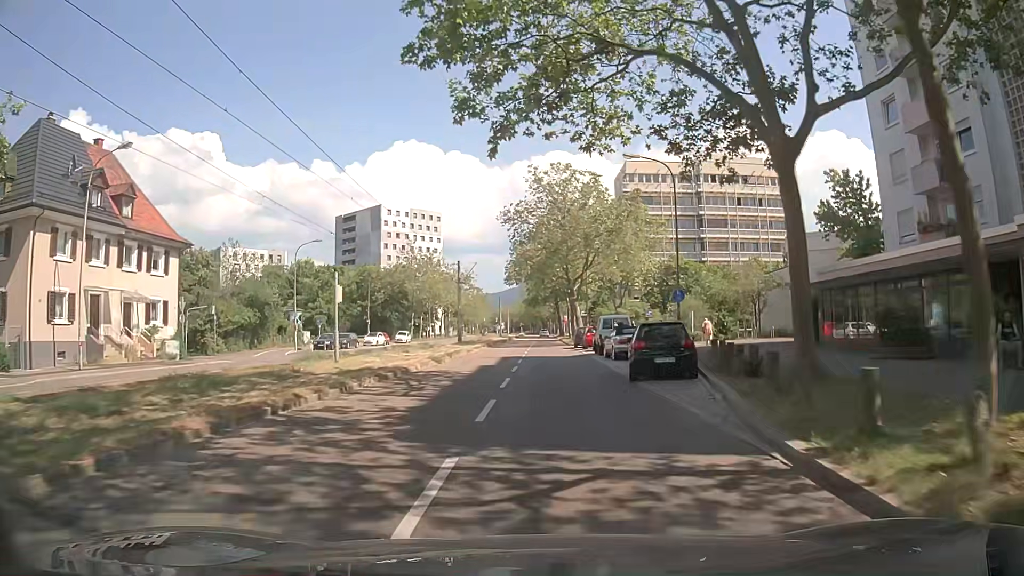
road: tertiary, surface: asphalt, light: Day
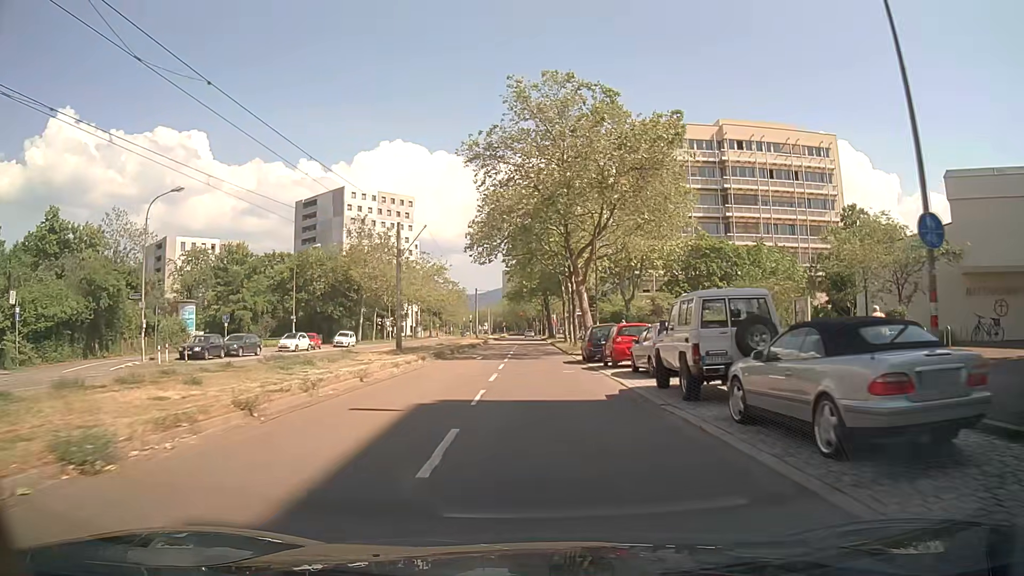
(+0.3, +21.8) m; +1°
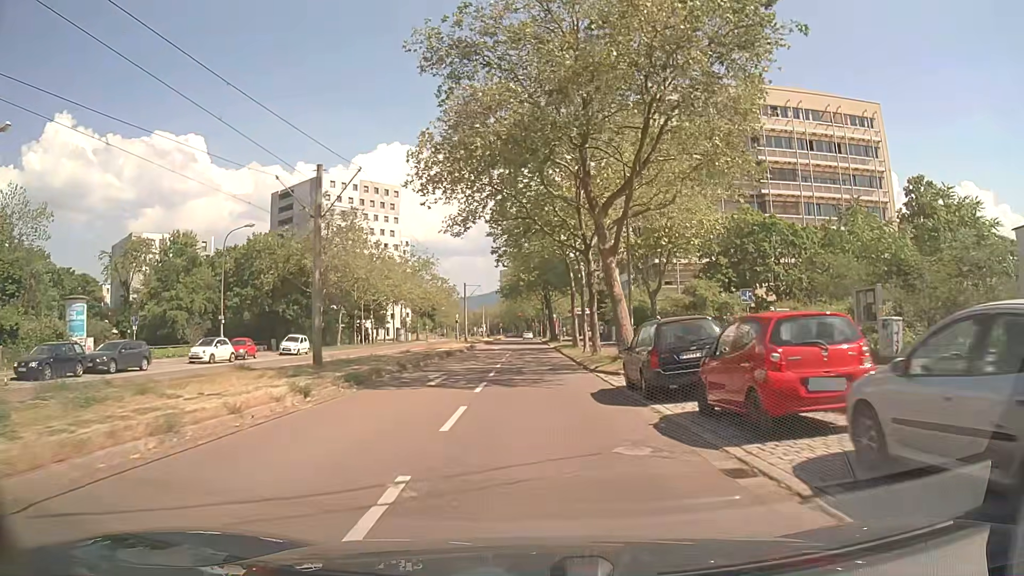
(+0.1, +14.7) m; +1°
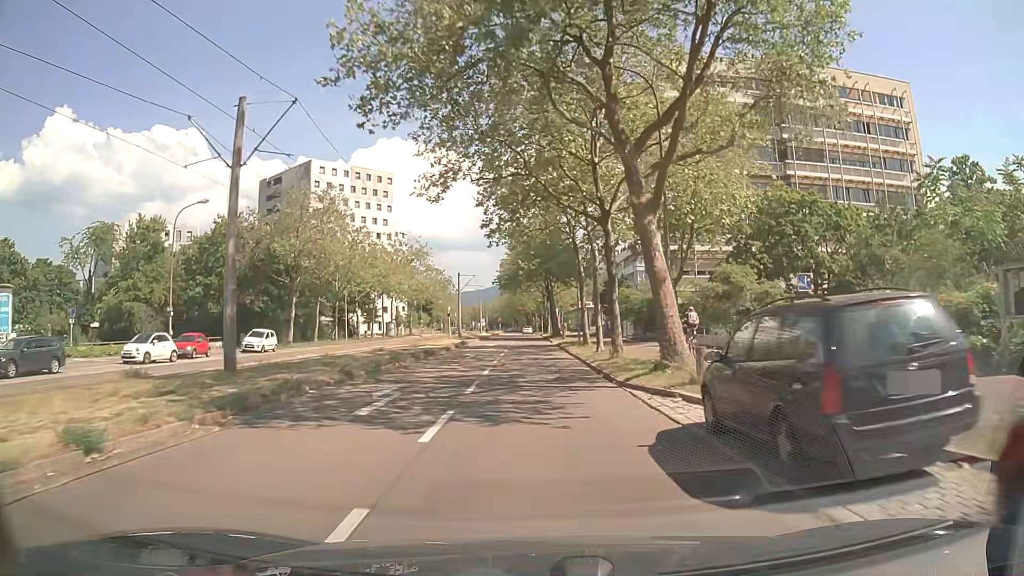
(0.0, +7.4) m; 0°
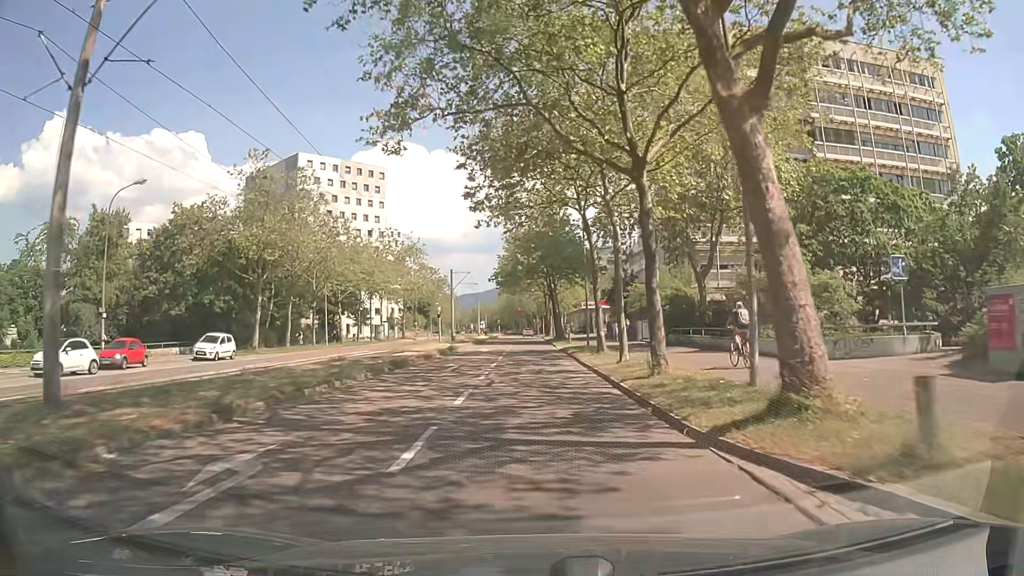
(0.0, +7.4) m; 0°
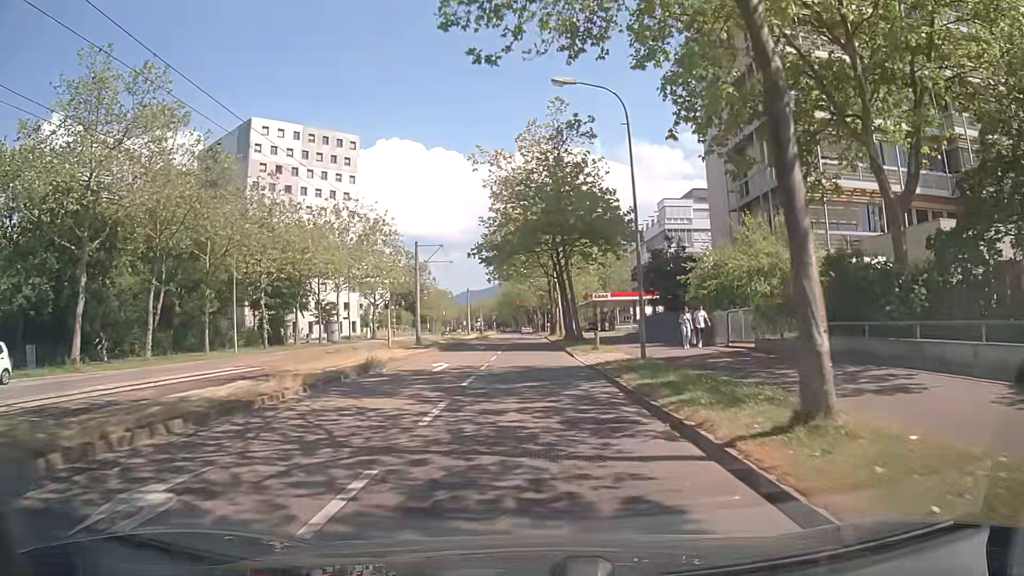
(0.0, +20.9) m; 0°
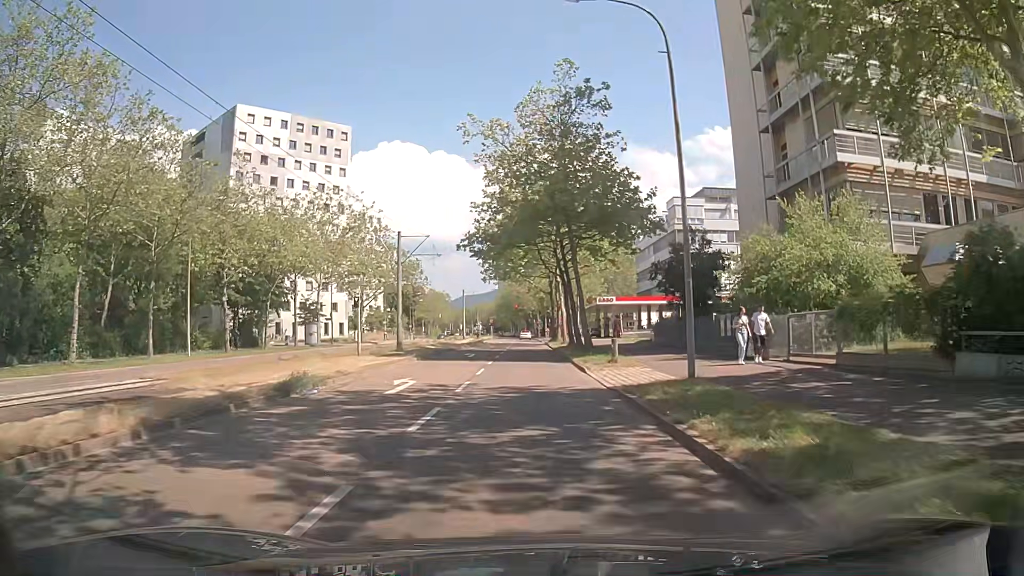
(0.0, +6.6) m; +1°
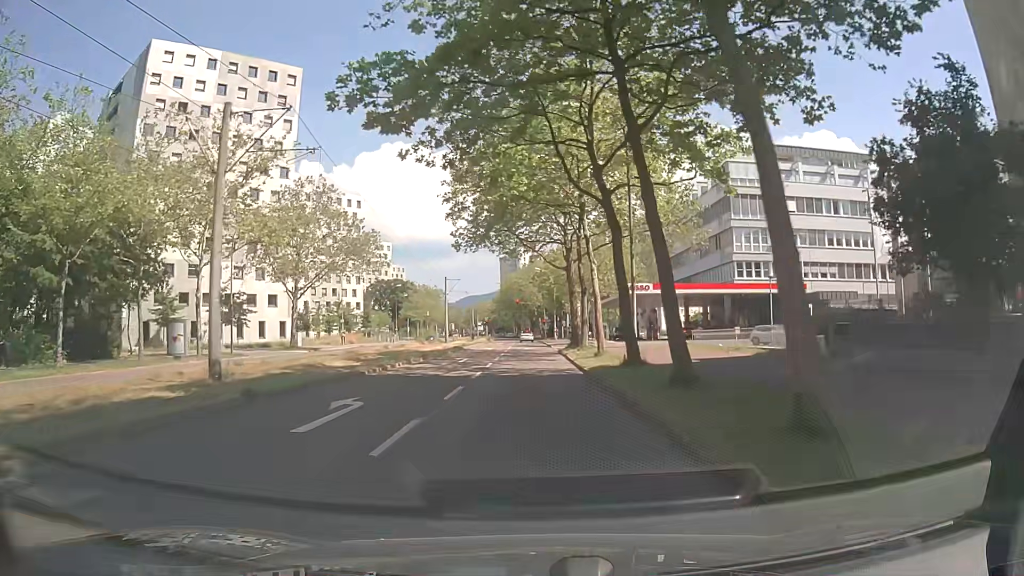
(-0.2, +25.5) m; -1°
